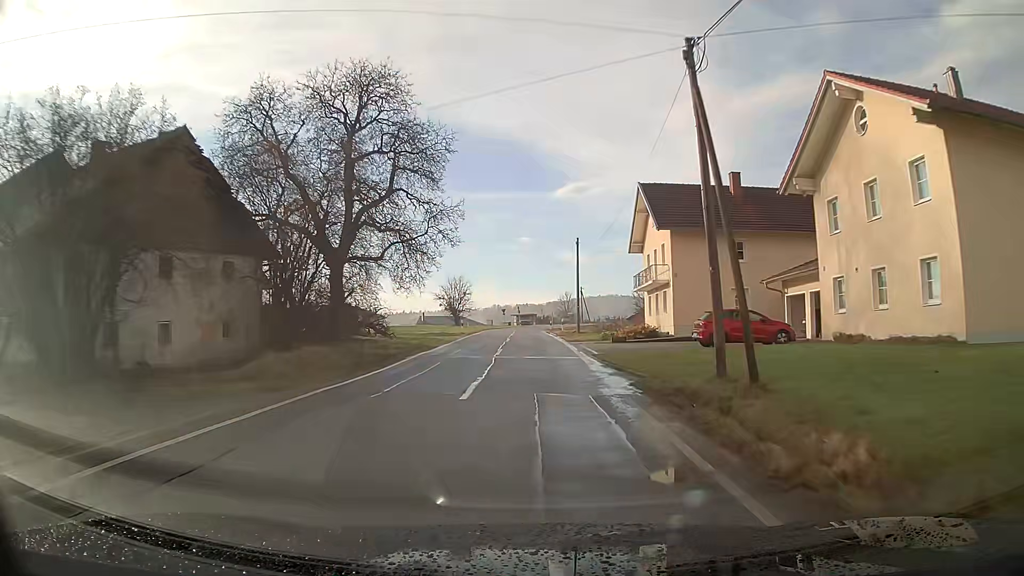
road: tertiary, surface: asphalt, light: Day
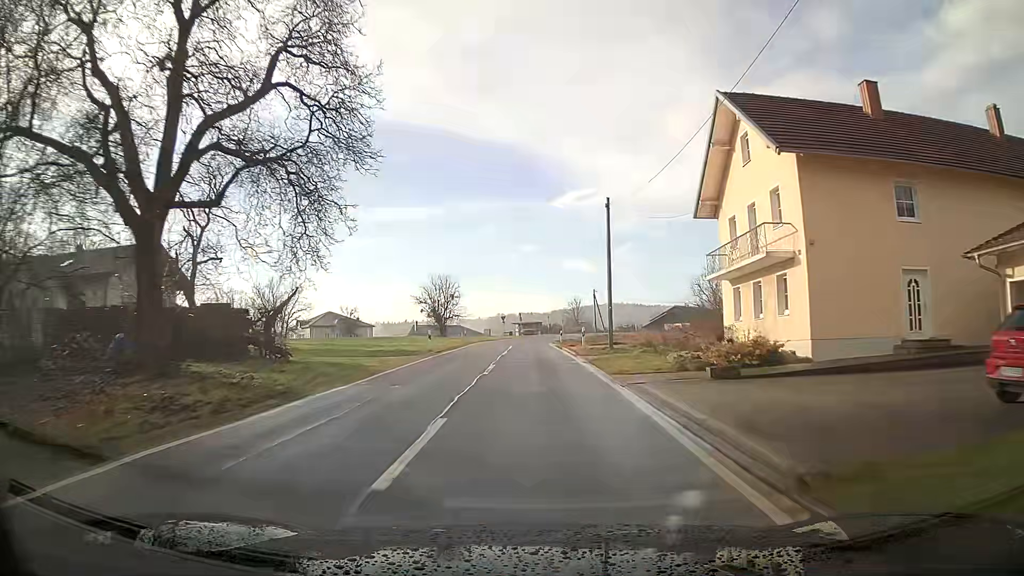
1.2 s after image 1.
(-0.1, +18.0) m; -1°
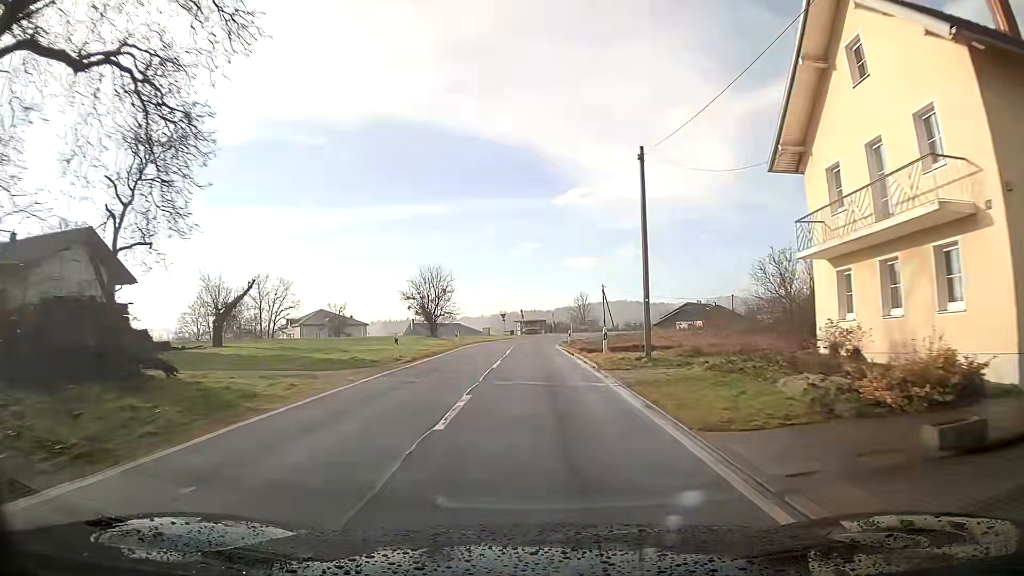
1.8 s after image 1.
(0.0, +8.9) m; 0°
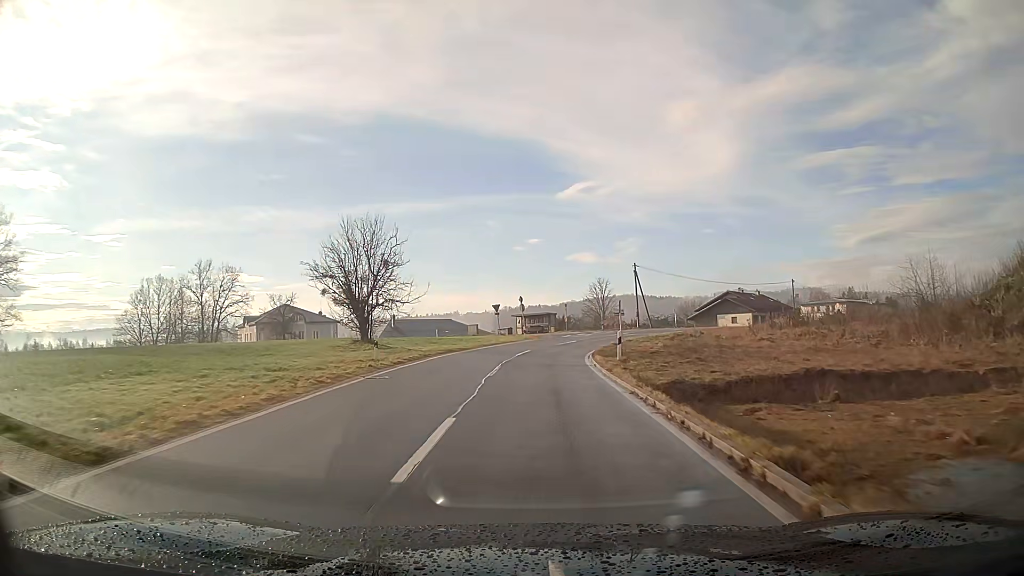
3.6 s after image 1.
(-0.1, +27.0) m; 0°
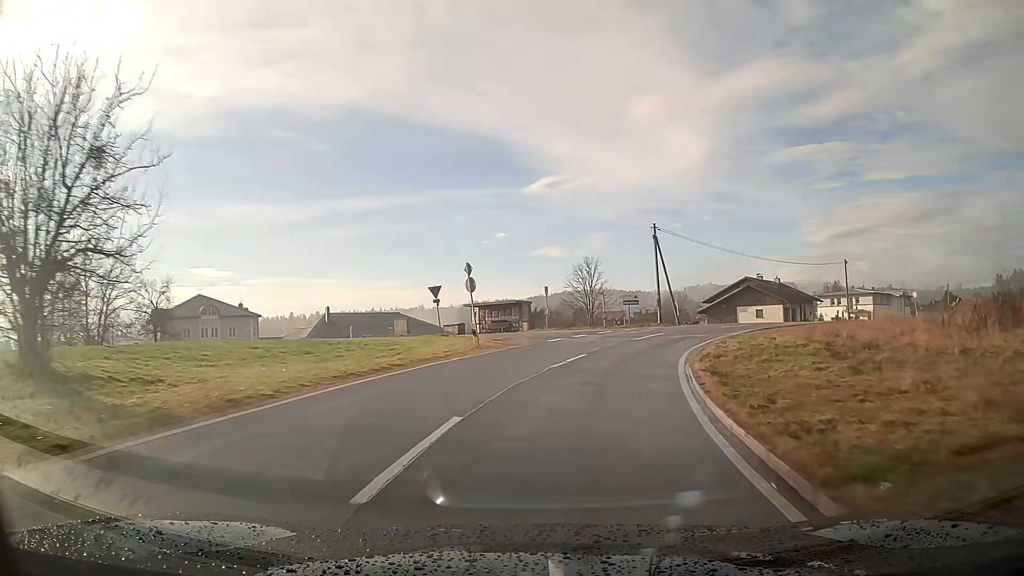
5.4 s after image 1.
(+0.6, +24.5) m; +6°
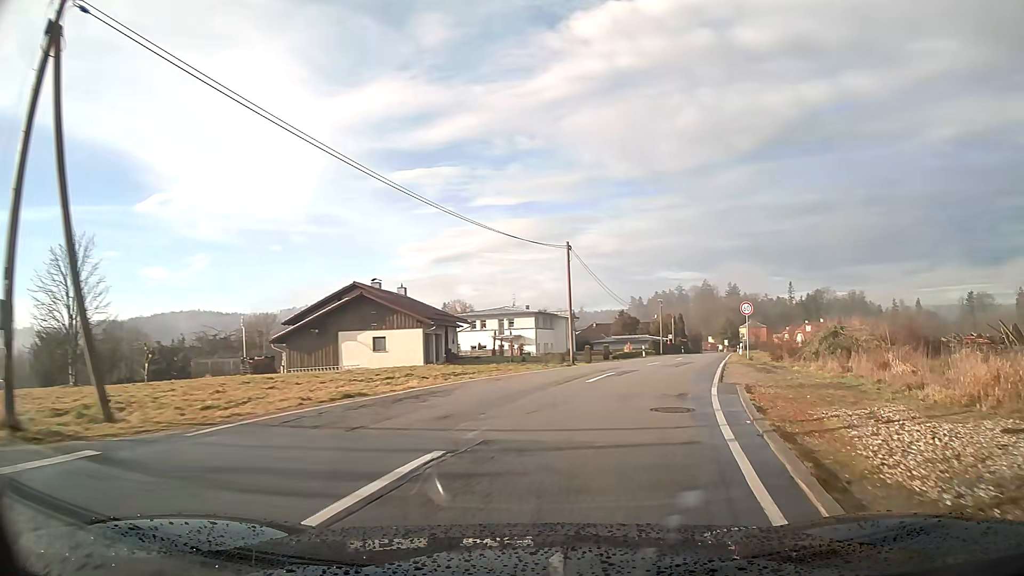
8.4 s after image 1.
(+9.2, +34.4) m; +34°
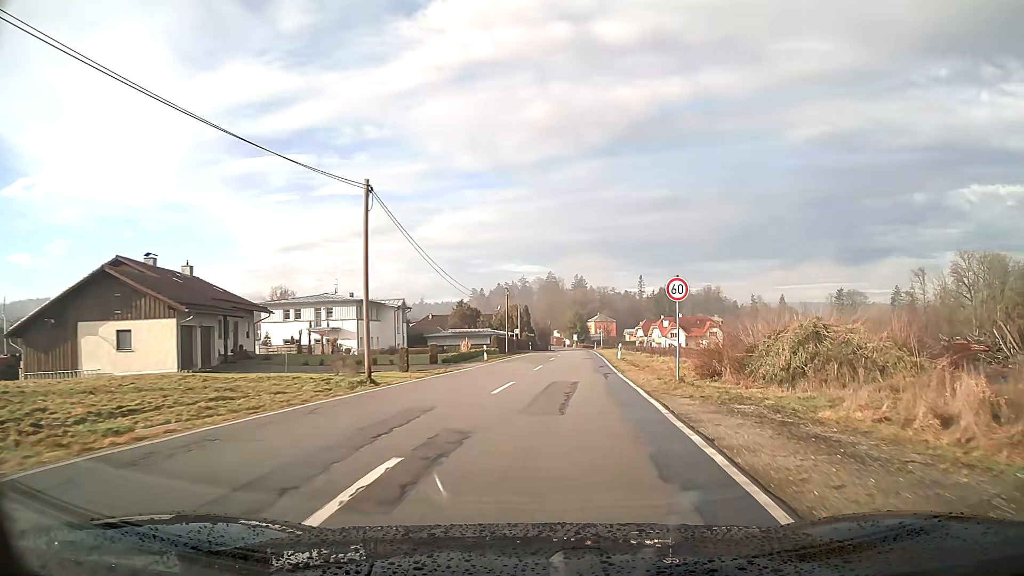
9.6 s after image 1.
(+1.7, +14.0) m; +11°
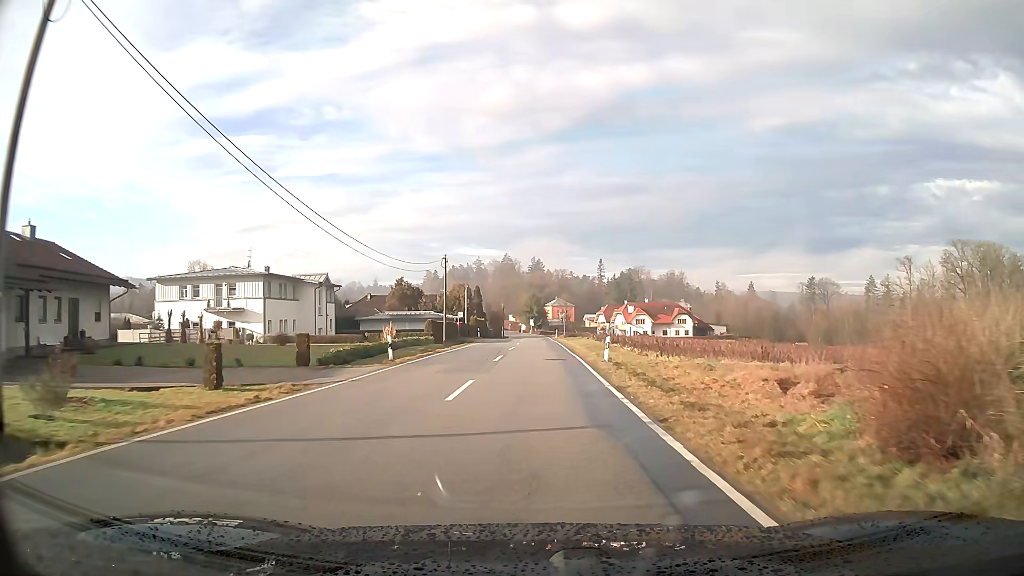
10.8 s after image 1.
(+0.5, +15.1) m; +3°
